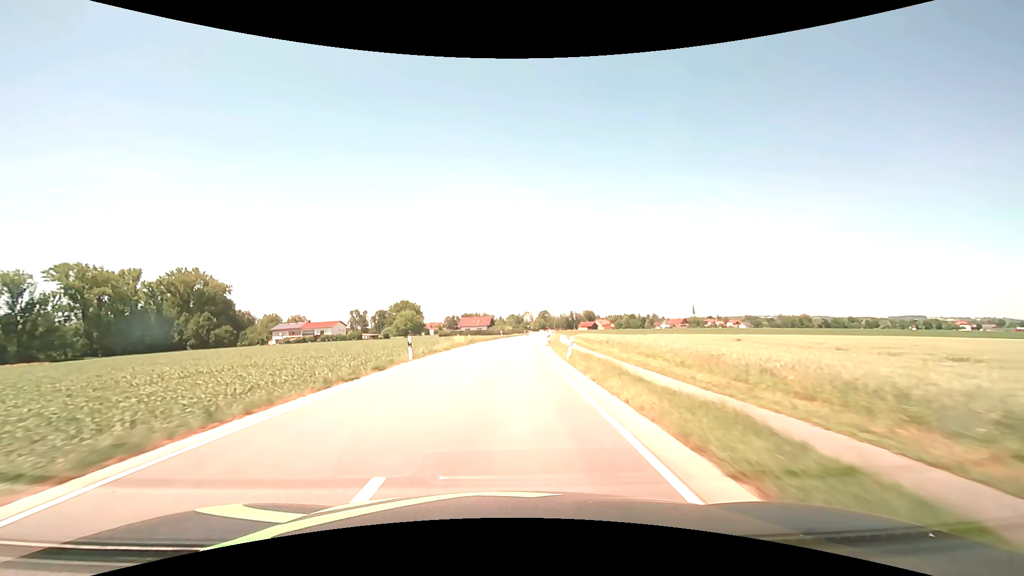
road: secondary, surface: asphalt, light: Day
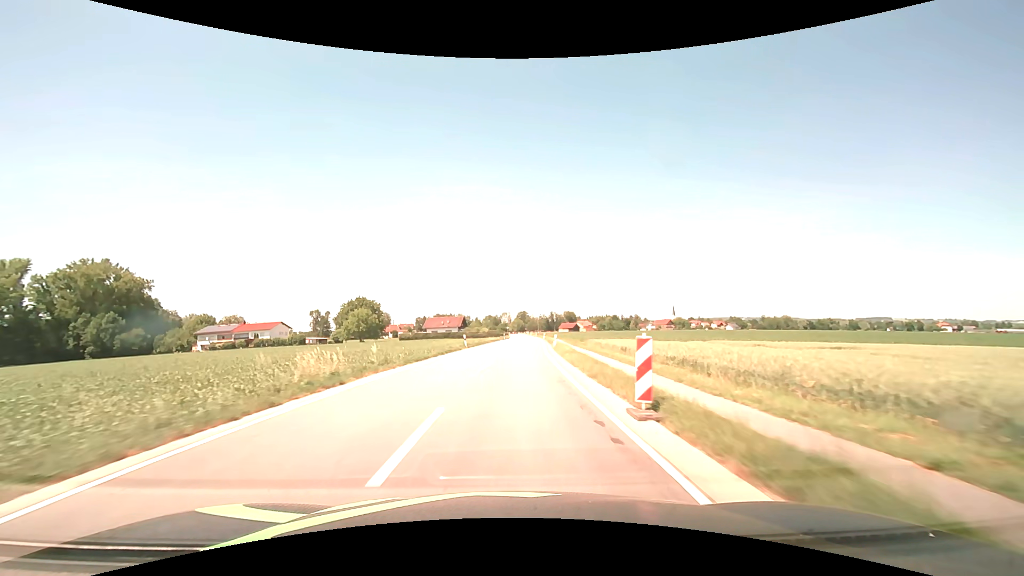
(+0.7, +32.0) m; +3°
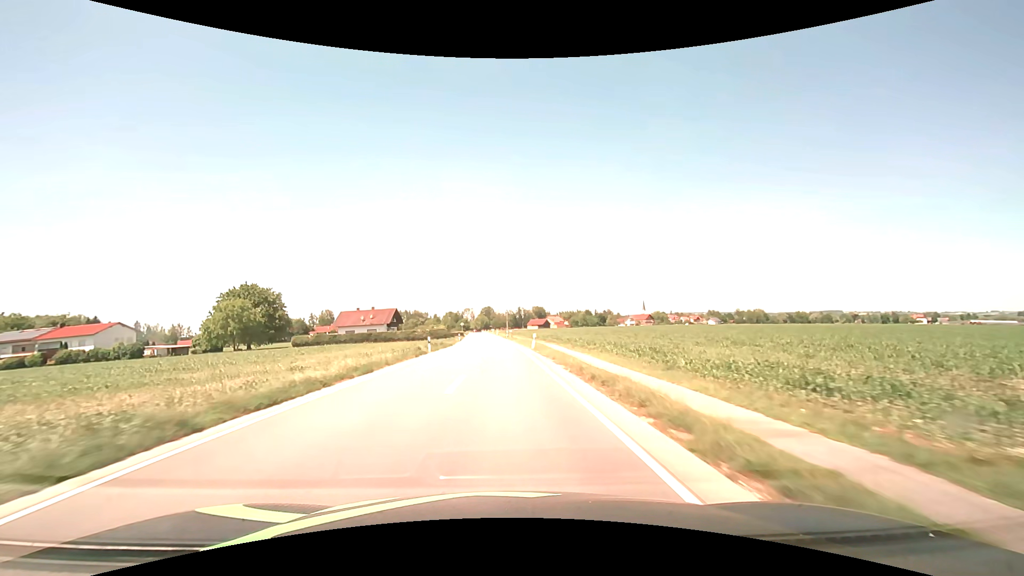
(+2.3, +53.7) m; +4°
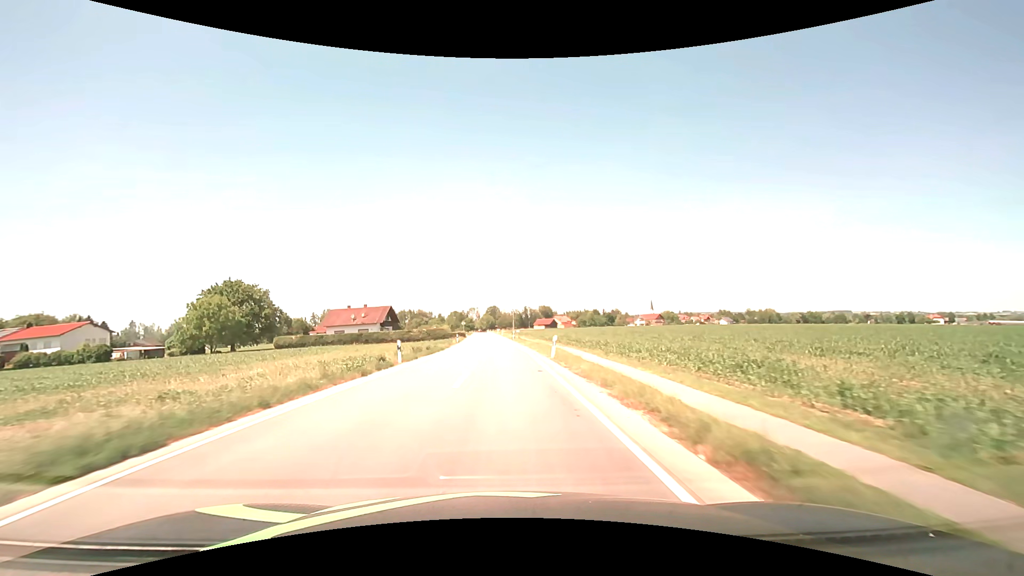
(-0.1, +10.8) m; -1°
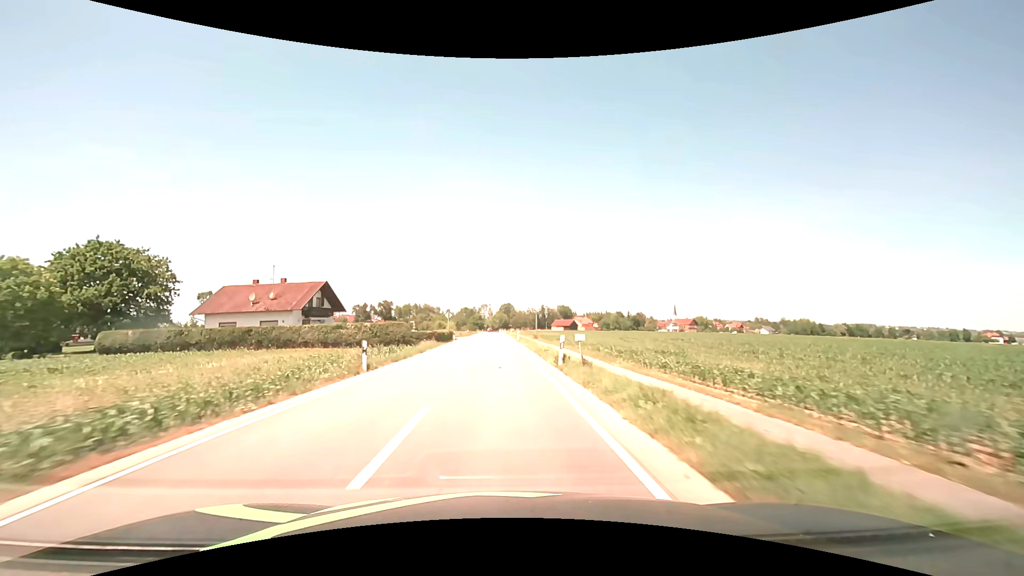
(-0.7, +43.2) m; -2°
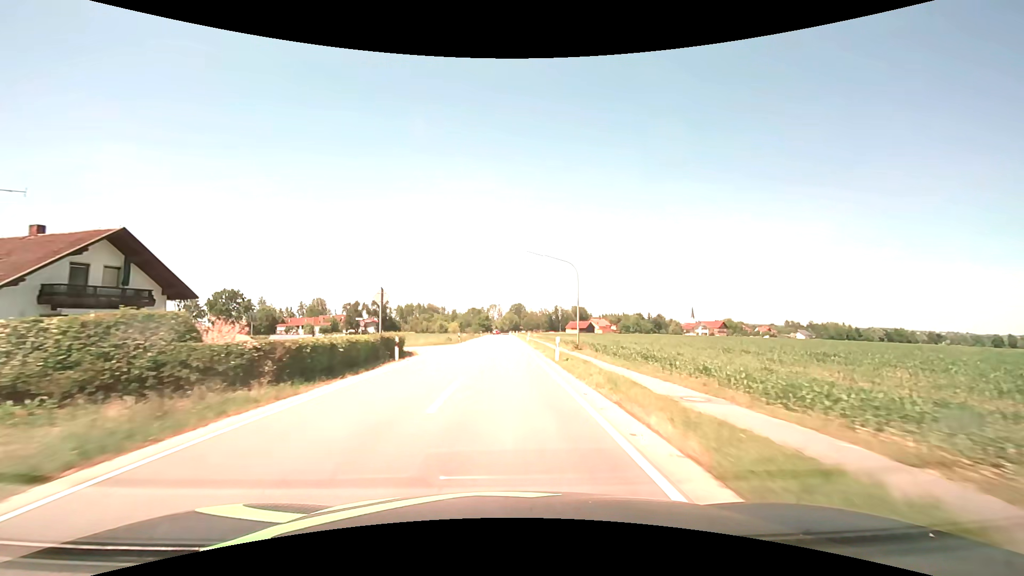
(-0.5, +32.3) m; -1°
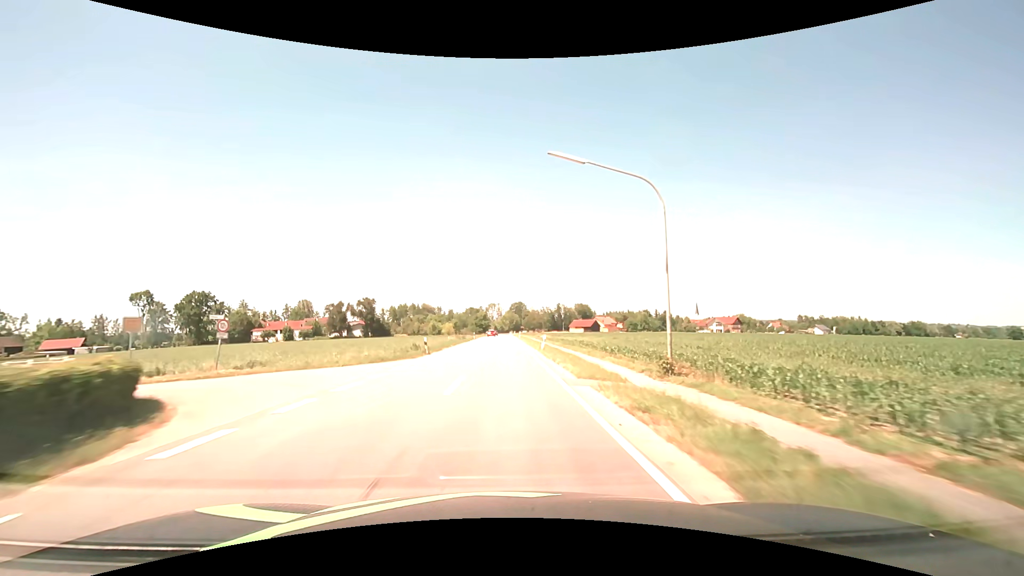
(0.0, +21.5) m; 0°
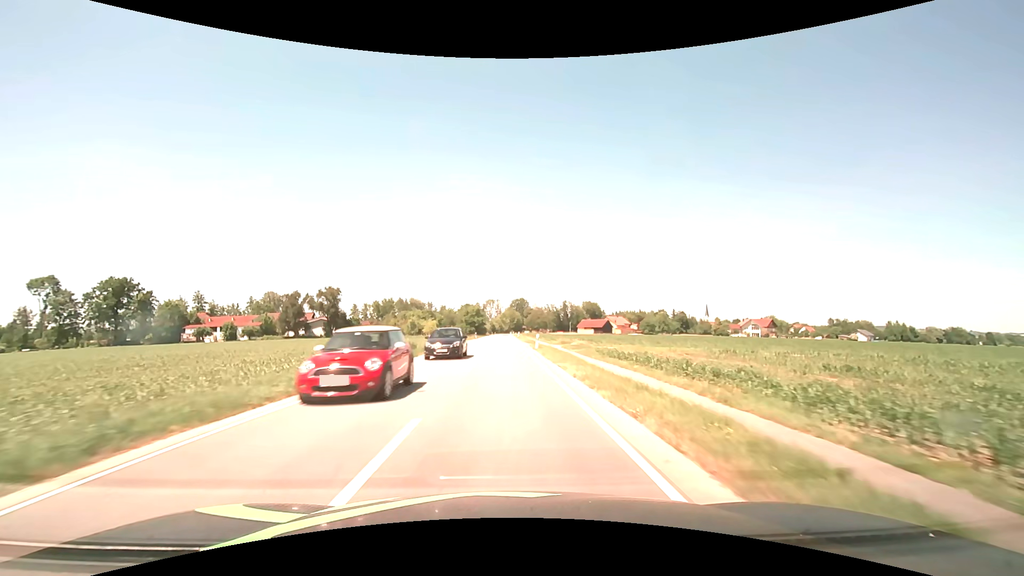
(-0.2, +42.9) m; 0°
(0, +10) (0, +20) (0, +30) (0, +40) (0, +50) (0, +60) (0, +70) (0, +80) (0, +90) (-1, +100) m
